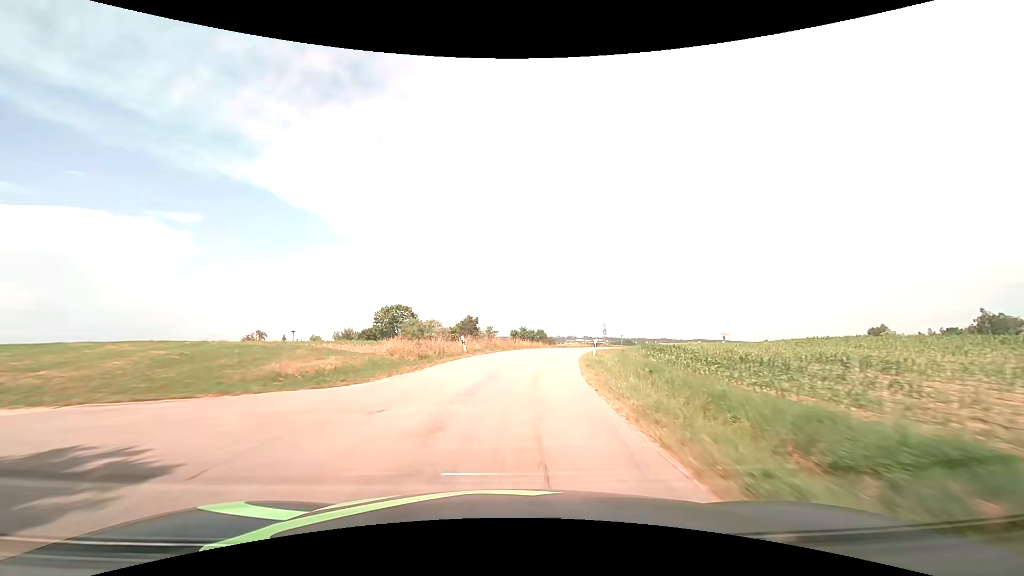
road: tertiary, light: Day
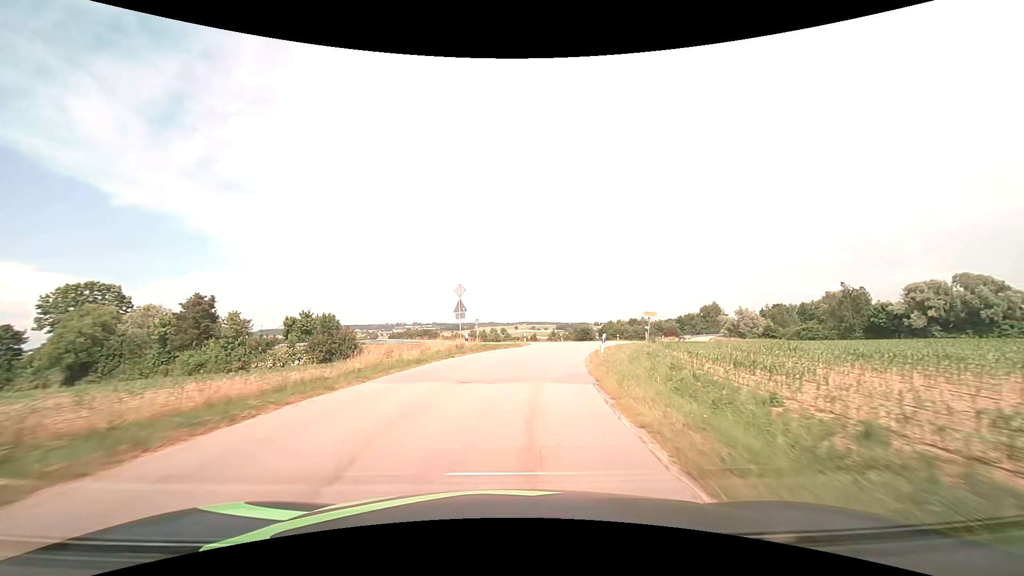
(+7.7, +48.6) m; +19°
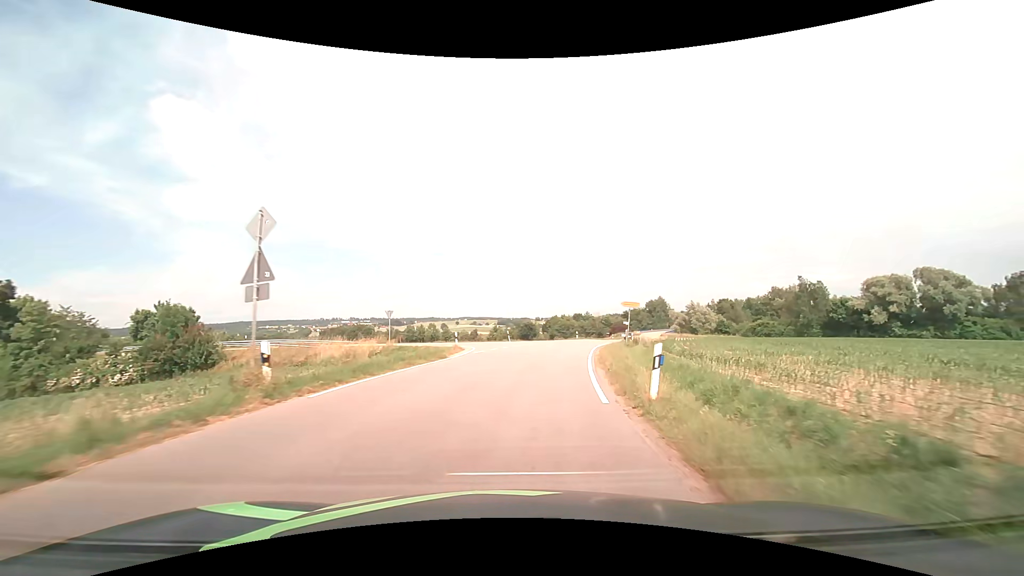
(+1.0, +16.4) m; +7°
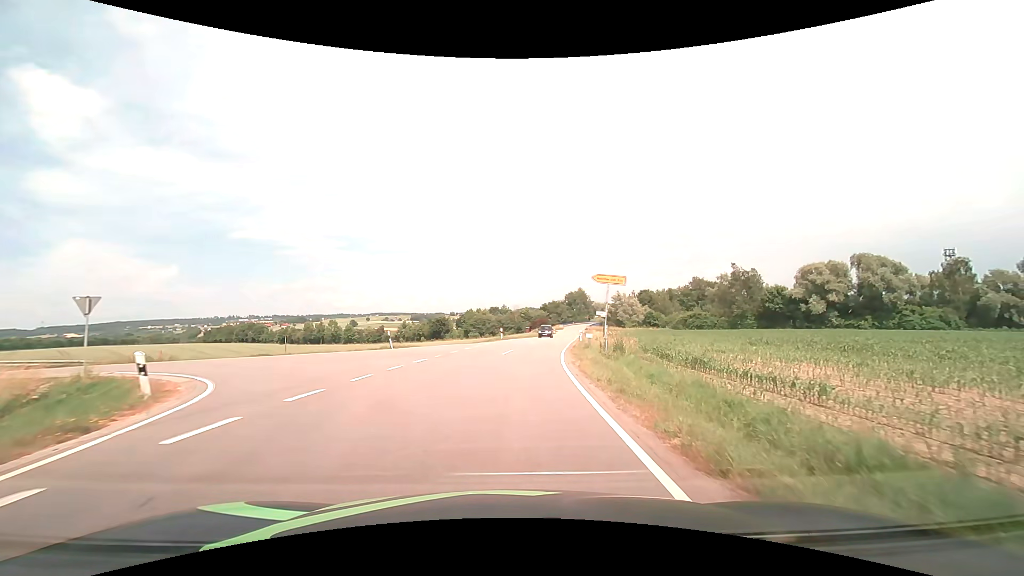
(+1.6, +20.0) m; +10°
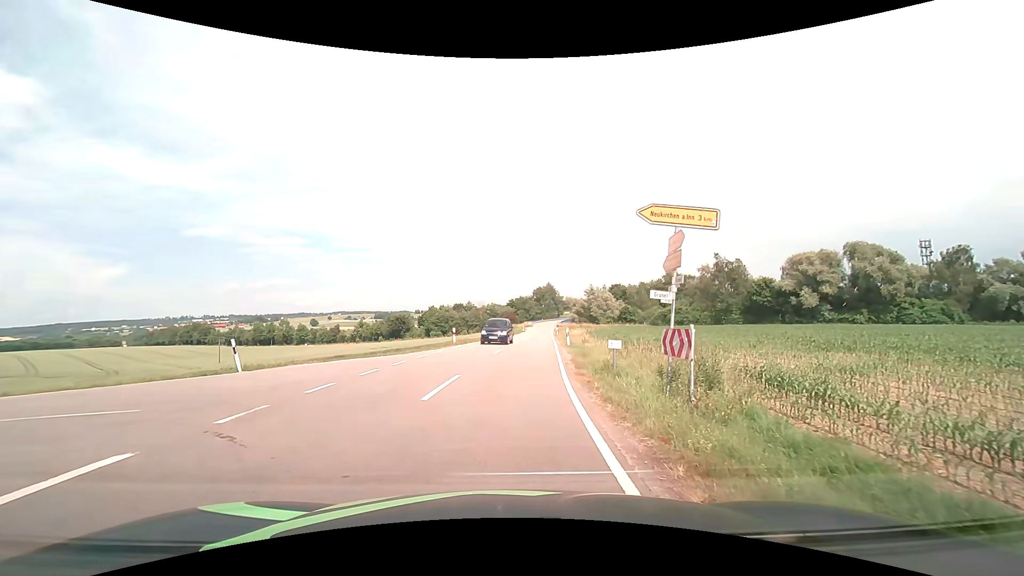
(+0.5, +12.8) m; +4°
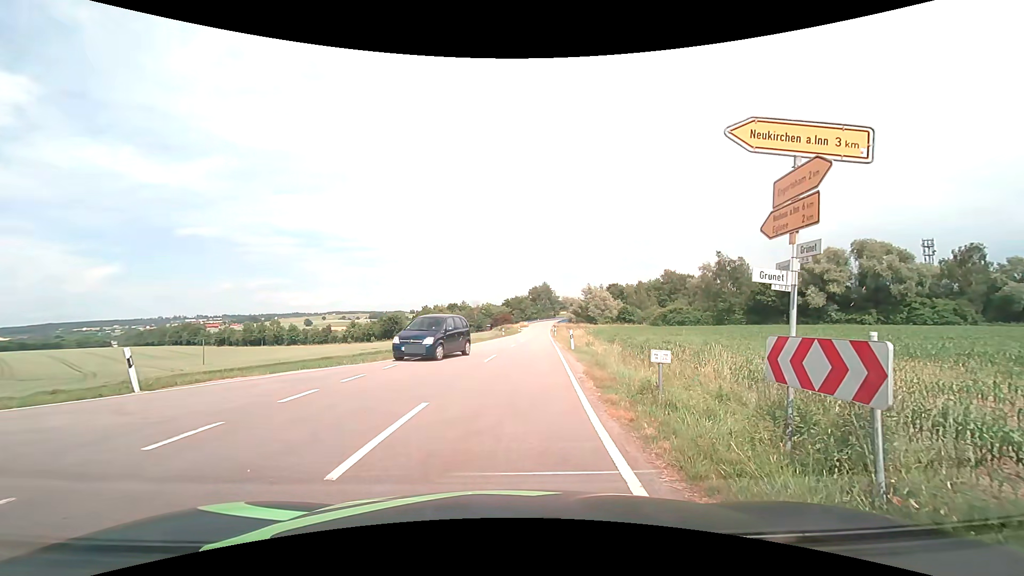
(0.0, +3.9) m; +1°
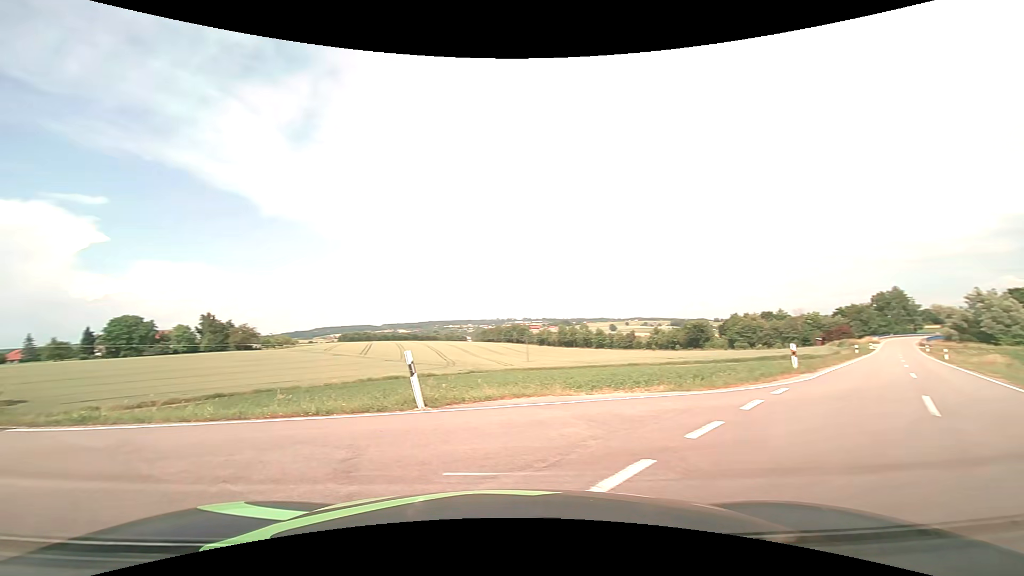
(-1.2, +5.8) m; -35°
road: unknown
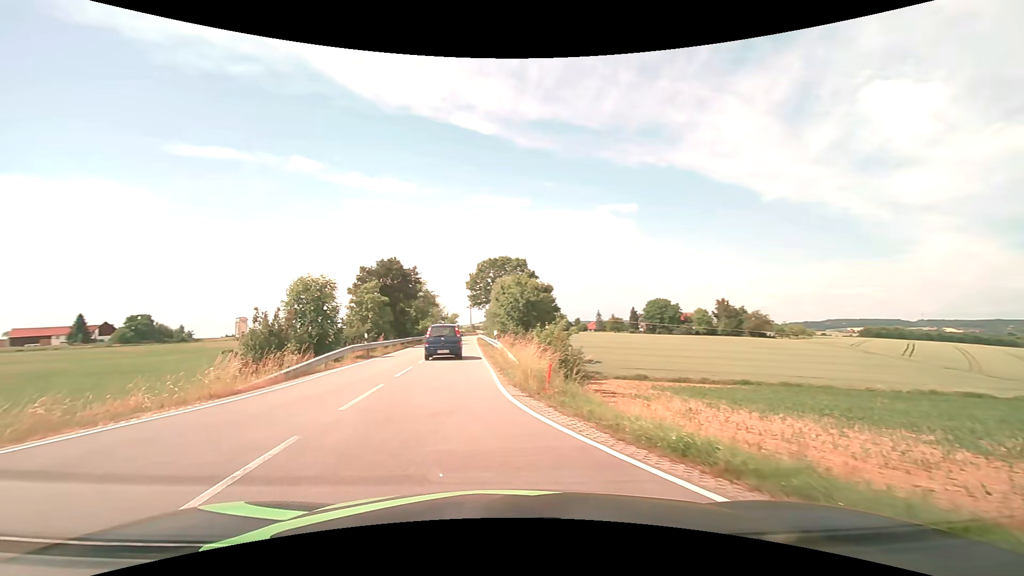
(-3.8, +6.7) m; -53°
(-1, +10) (-2, +20) (-3, +30) (-4, +40) (-4, +50) (-5, +60) (-6, +70) (-6, +80) (-7, +90) (-7, +100) m
